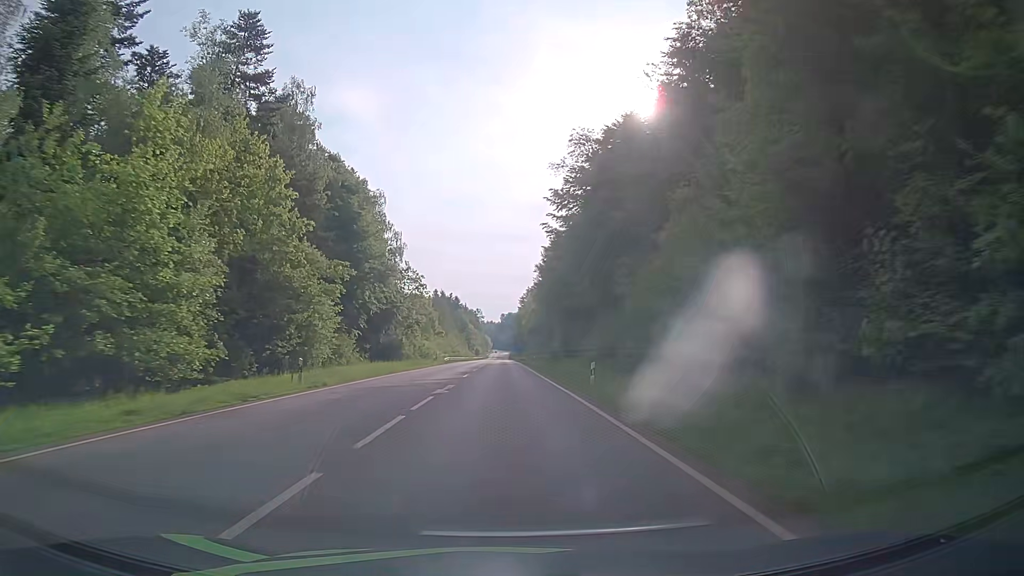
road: secondary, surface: asphalt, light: Day
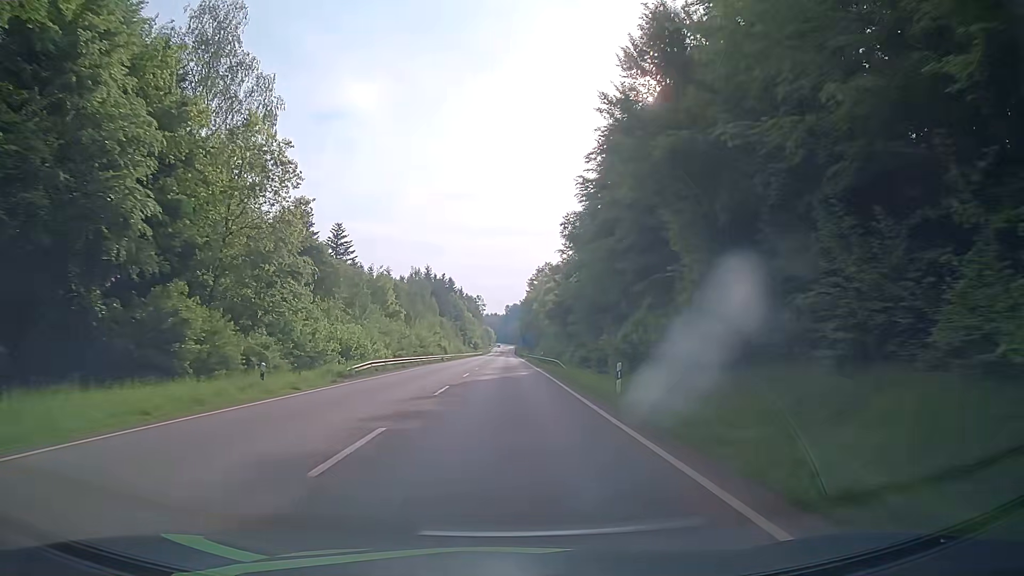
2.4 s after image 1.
(-0.1, +50.7) m; -1°
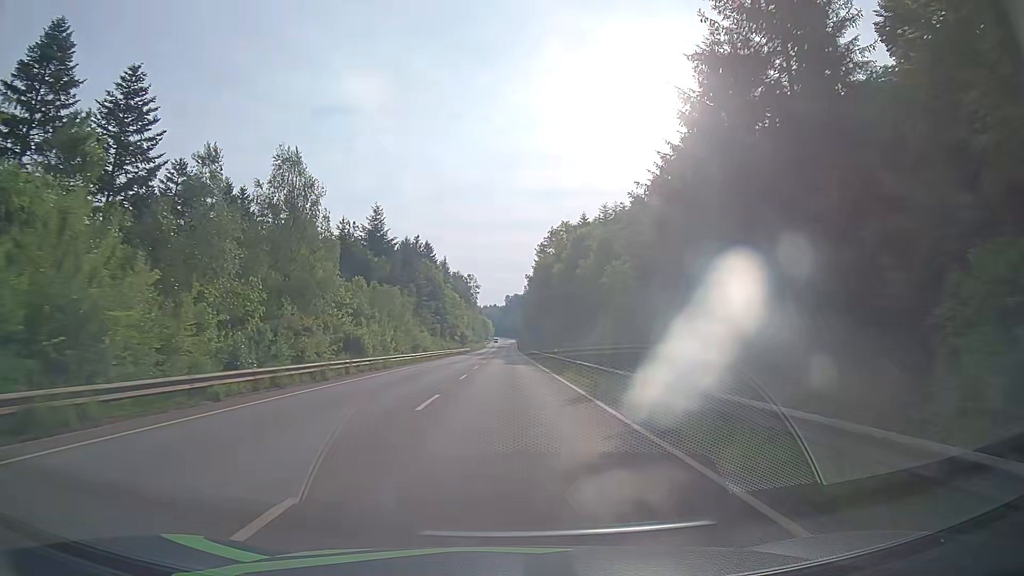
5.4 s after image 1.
(+0.3, +65.9) m; +1°
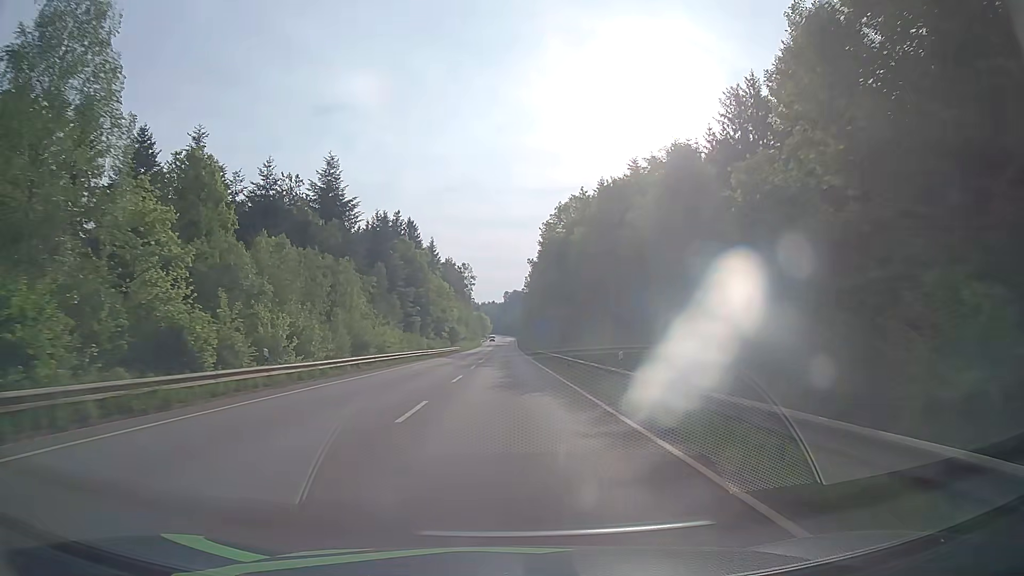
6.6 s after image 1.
(-0.1, +26.7) m; 0°
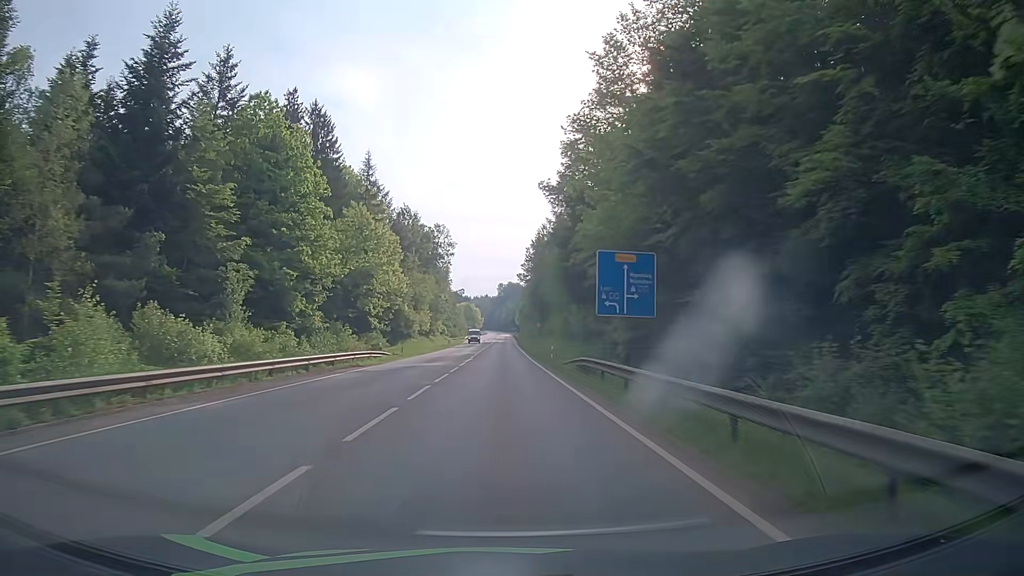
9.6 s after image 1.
(0.0, +62.8) m; 0°
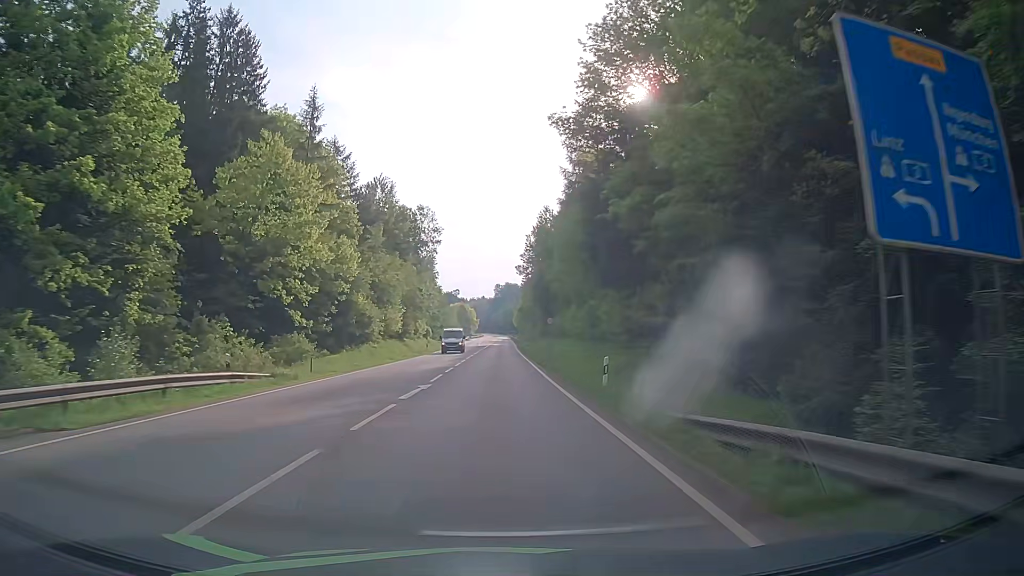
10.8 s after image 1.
(+0.1, +22.6) m; 0°
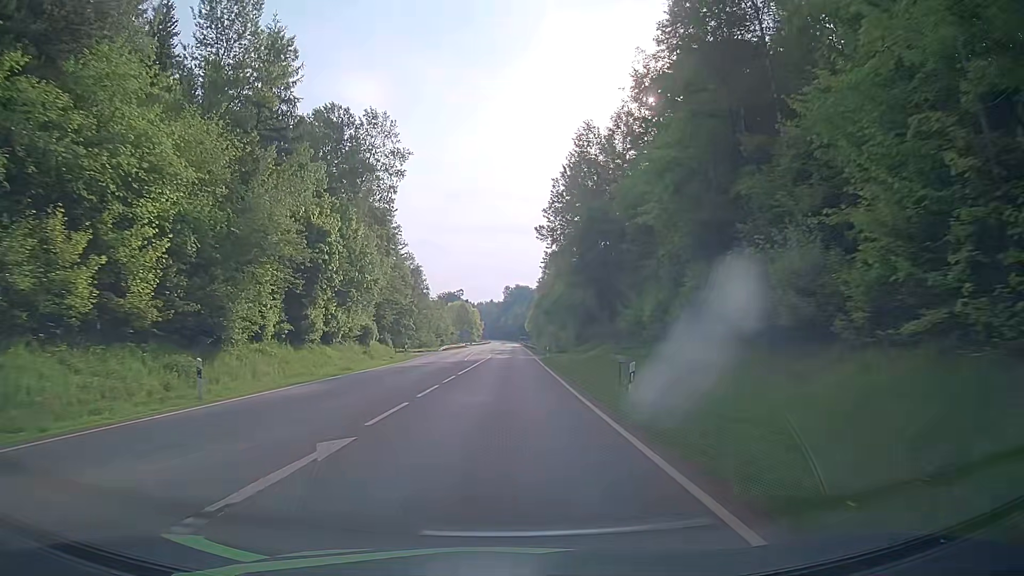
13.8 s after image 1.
(+0.2, +53.1) m; 0°
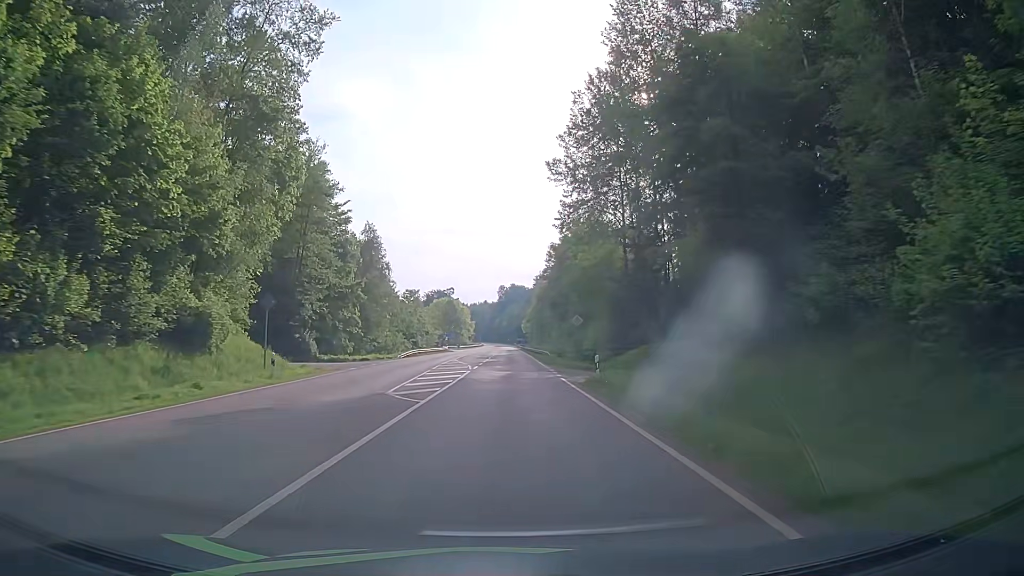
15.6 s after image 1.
(0.0, +31.4) m; 0°
(0, +10) (0, +20) (0, +30) (0, +40) (+1, +50) (+1, +60) (+1, +70) (+1, +80) (+1, +90) (+1, +100) m
